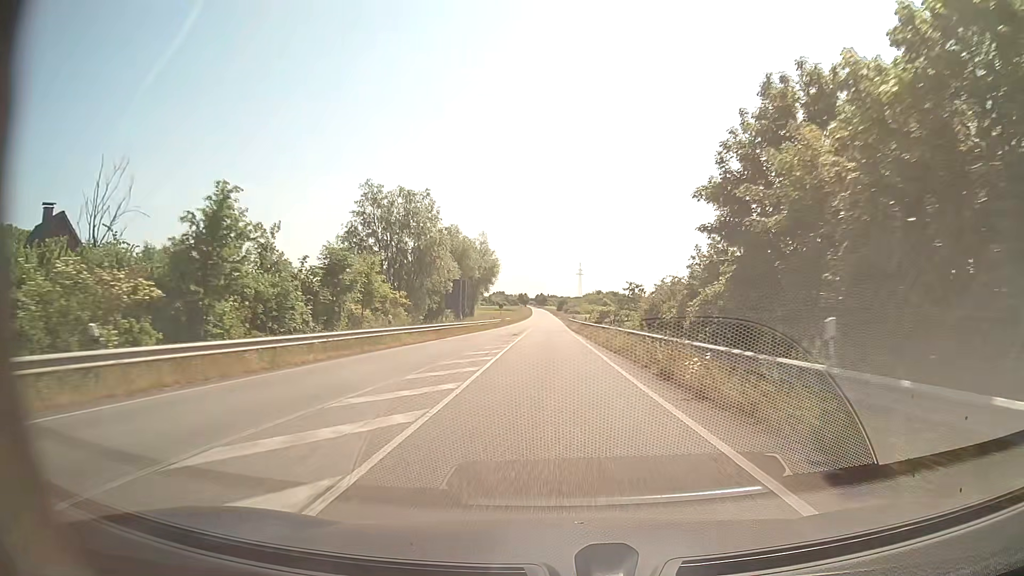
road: secondary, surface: asphalt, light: Day
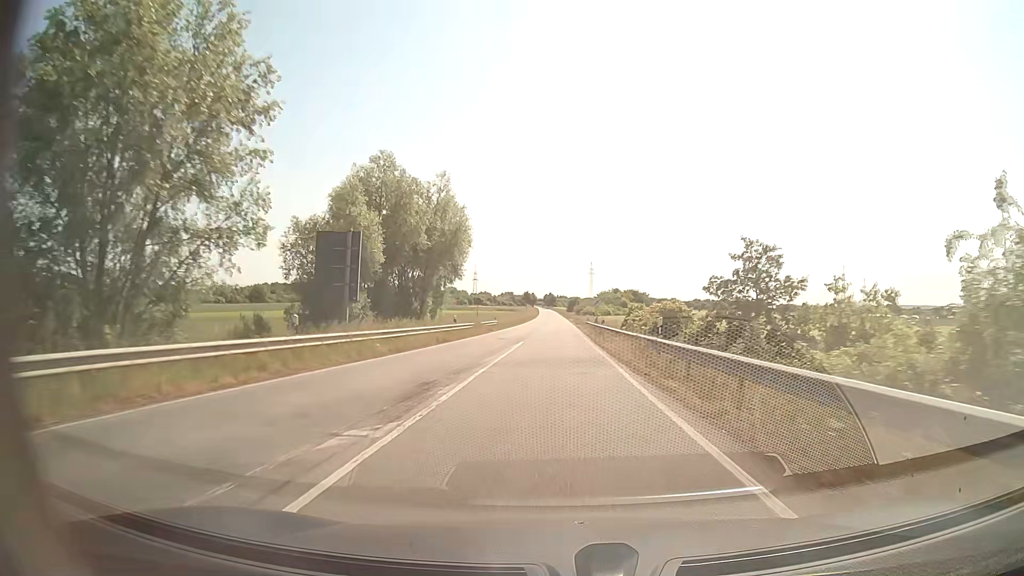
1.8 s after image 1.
(-0.2, +33.9) m; -1°
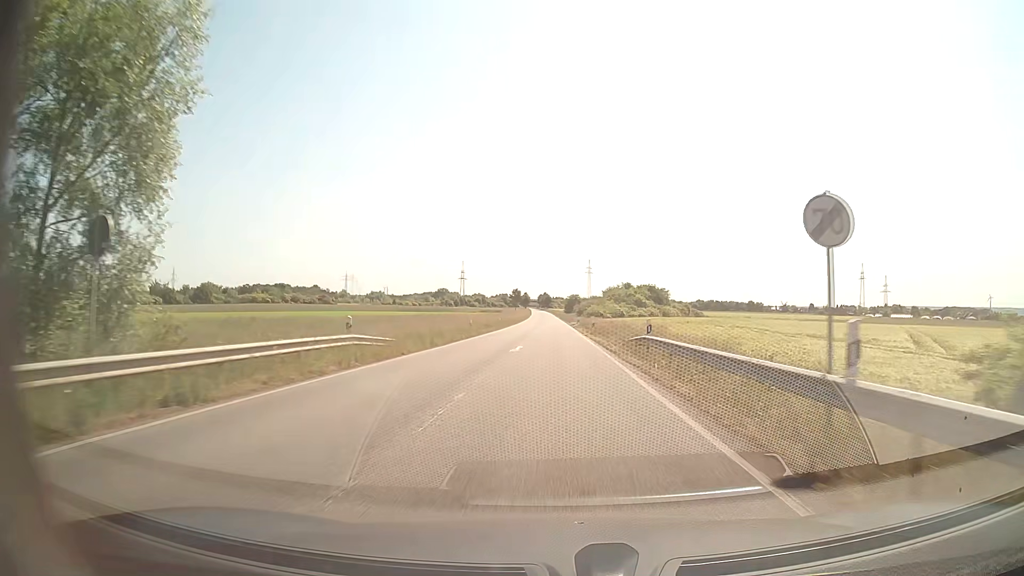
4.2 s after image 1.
(0.0, +45.3) m; 0°
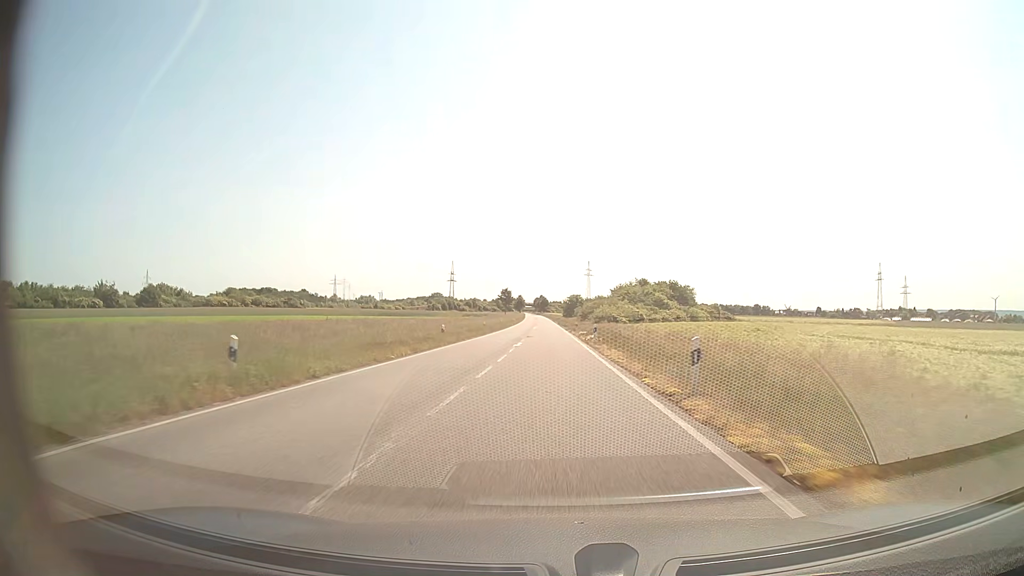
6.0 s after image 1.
(+0.1, +34.6) m; 0°
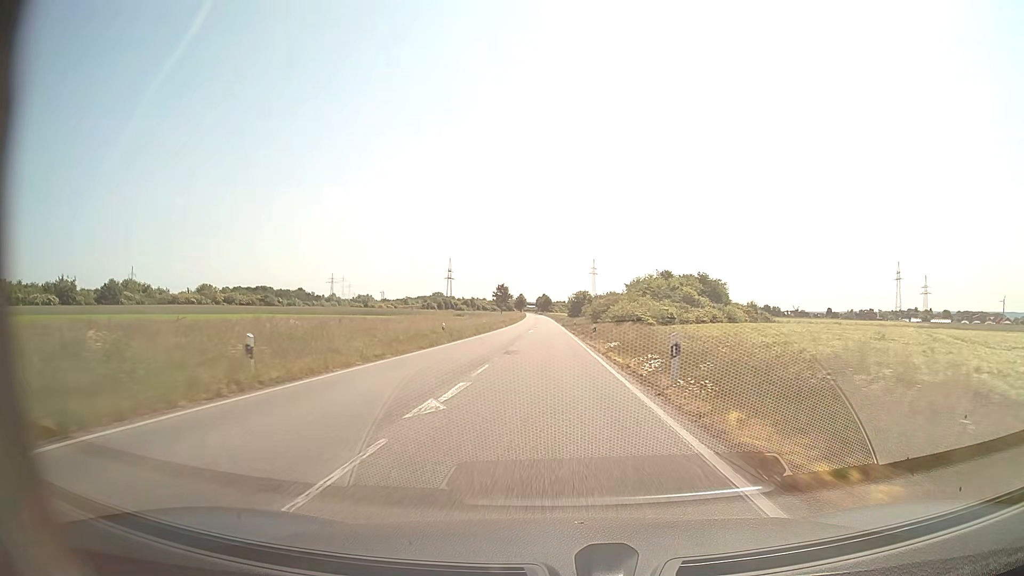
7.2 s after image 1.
(0.0, +24.2) m; 0°
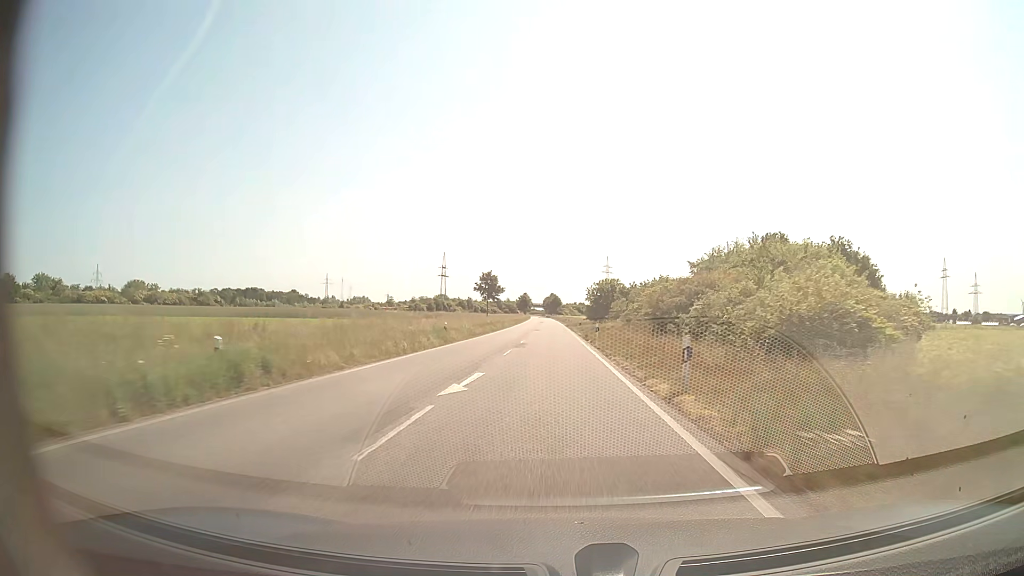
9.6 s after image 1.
(-0.4, +51.5) m; -1°
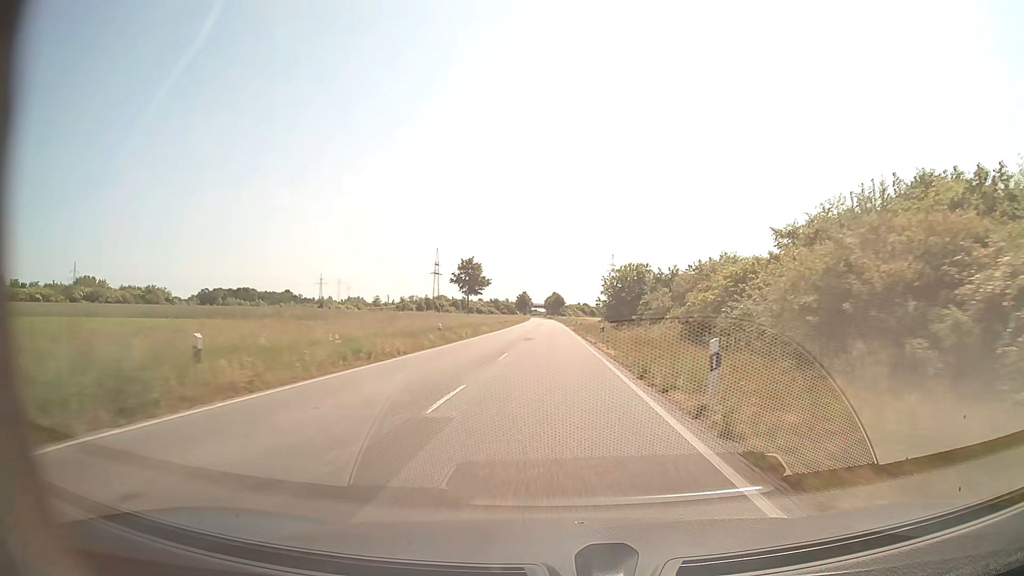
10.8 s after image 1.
(-0.1, +26.9) m; 0°
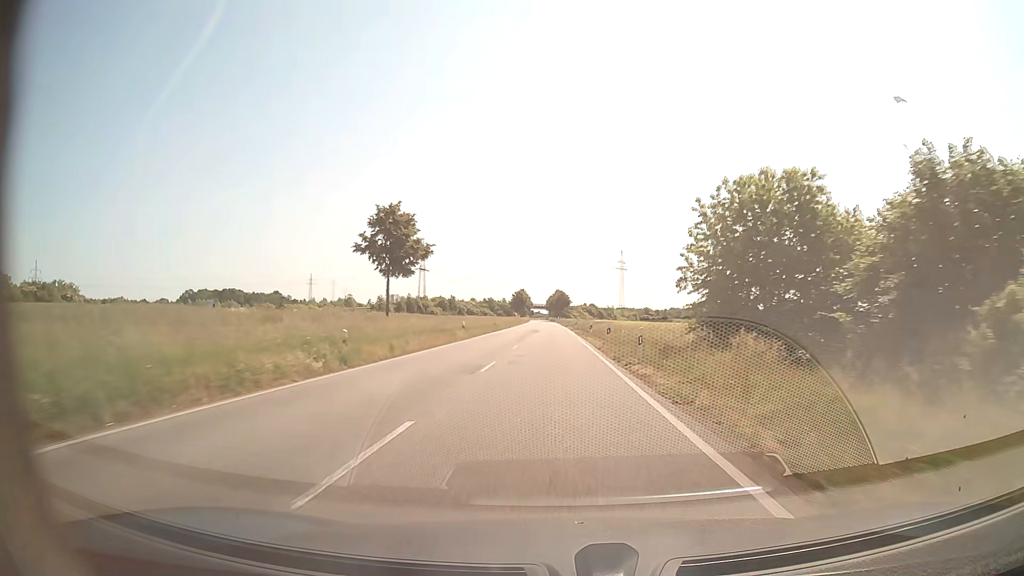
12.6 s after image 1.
(-0.1, +41.1) m; 0°
(0, +10) (0, +20) (0, +30) (0, +40) (0, +50) (0, +60) (0, +70) (-1, +80) (-1, +90) (-1, +100) m
